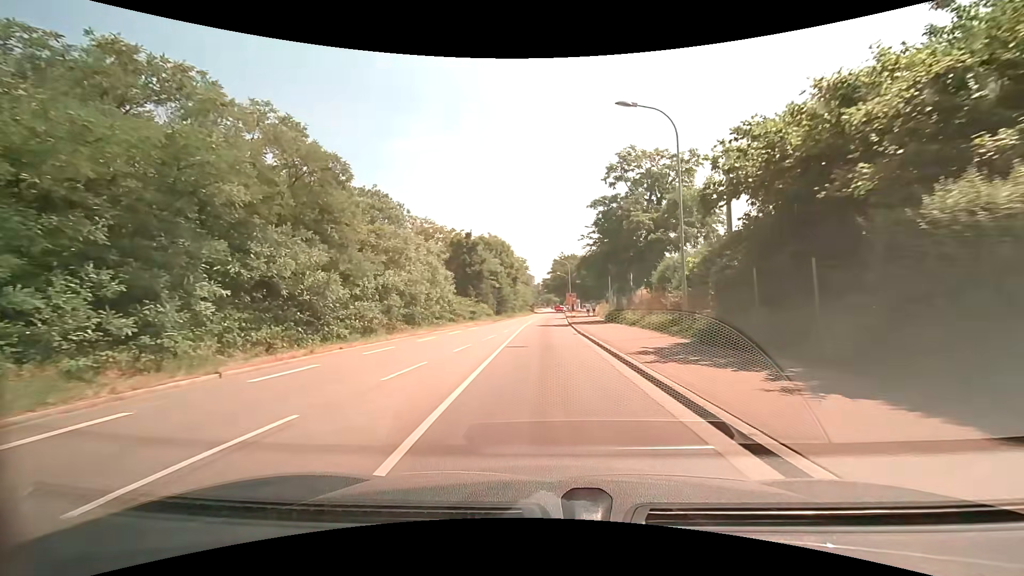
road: secondary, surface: asphalt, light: Day
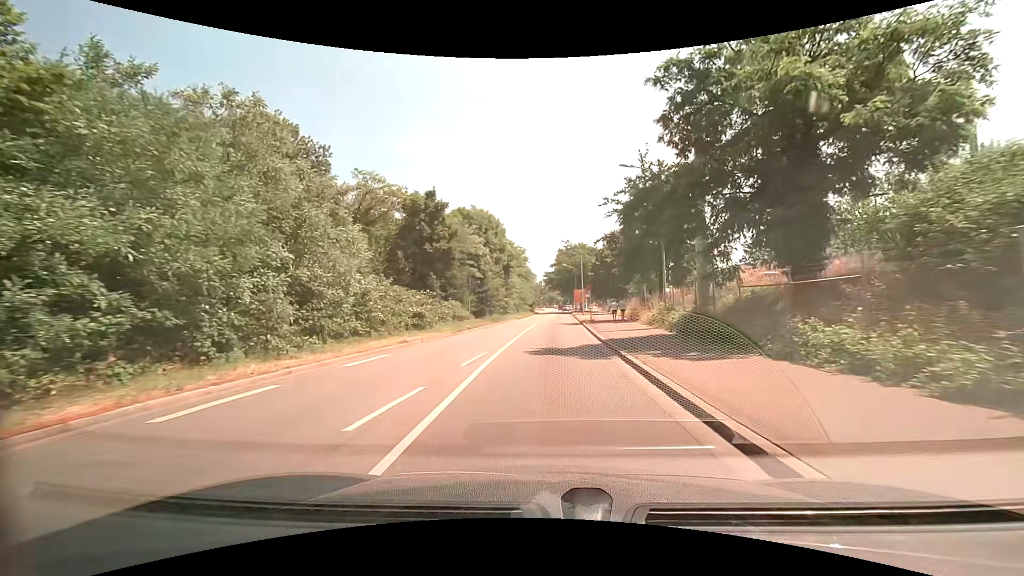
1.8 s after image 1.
(0.0, +21.9) m; 0°
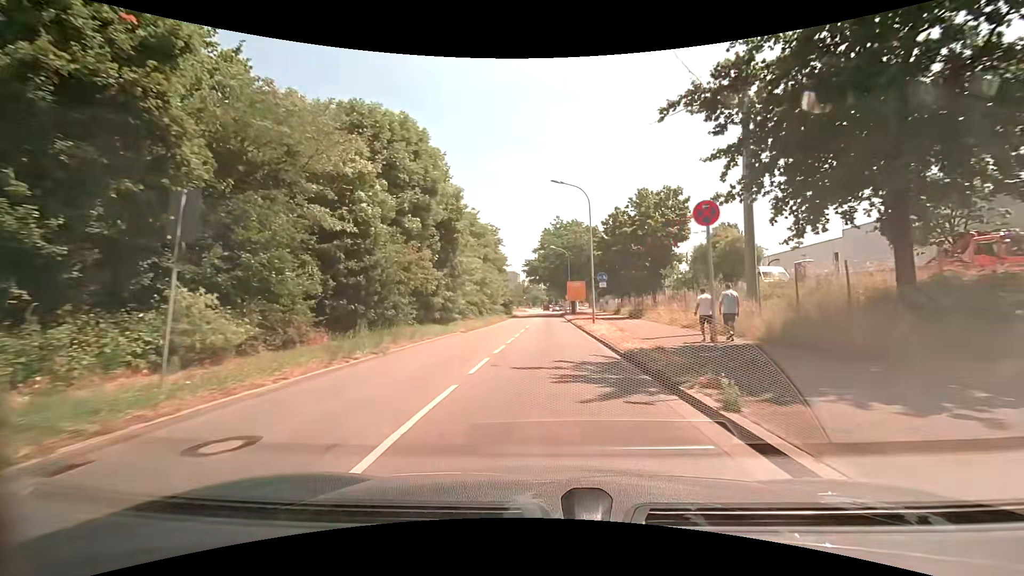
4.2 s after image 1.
(+0.6, +29.3) m; +2°
(0, +10) (0, +20) (0, +30) (0, +40) (0, +50) (0, +60) (0, +70) (0, +80) (0, +90) (0, +100) m
